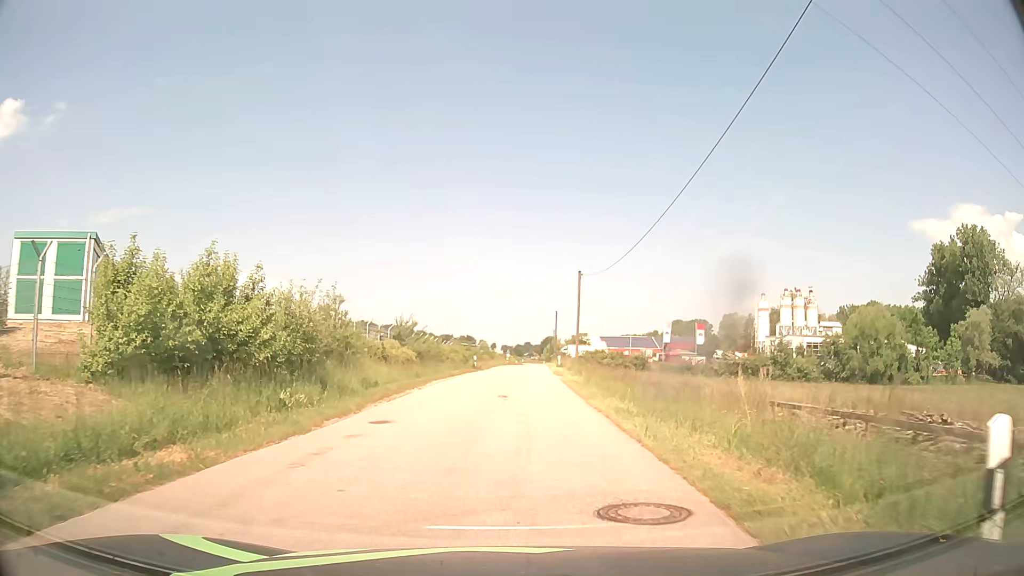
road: tertiary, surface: asphalt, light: Day
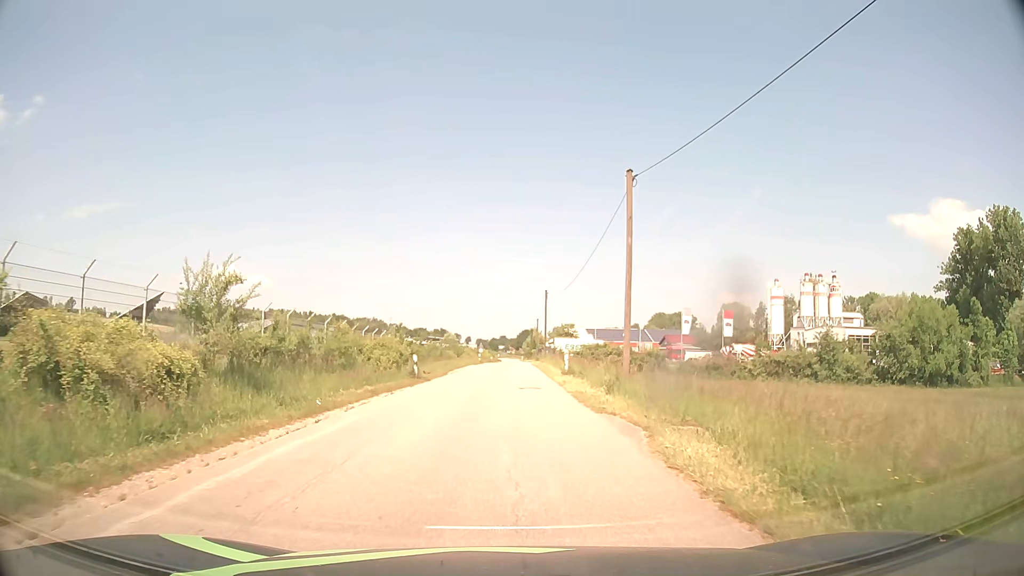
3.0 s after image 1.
(+0.4, +23.1) m; +2°
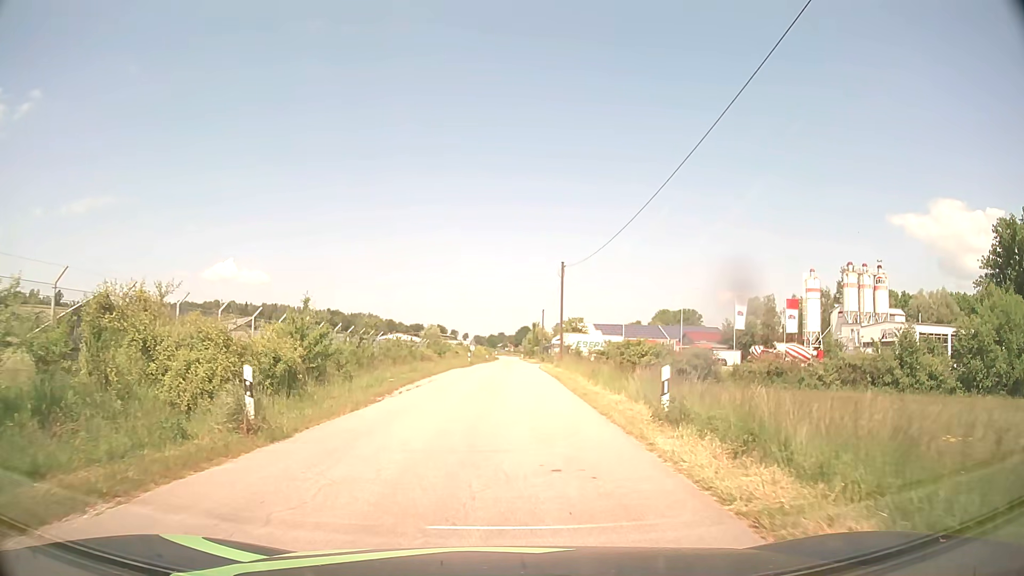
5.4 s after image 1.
(0.0, +18.7) m; 0°
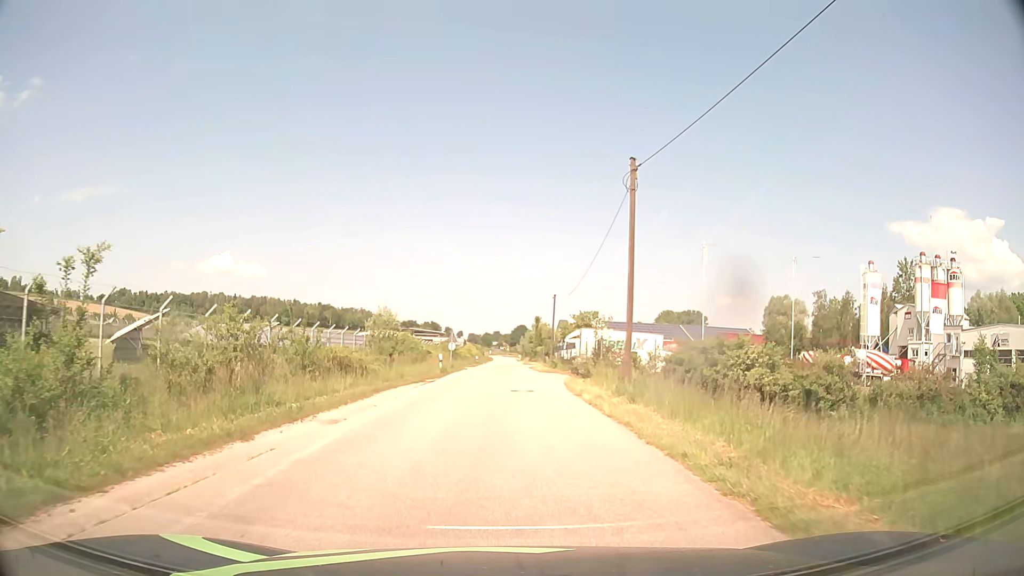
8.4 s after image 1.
(+0.1, +23.5) m; +1°
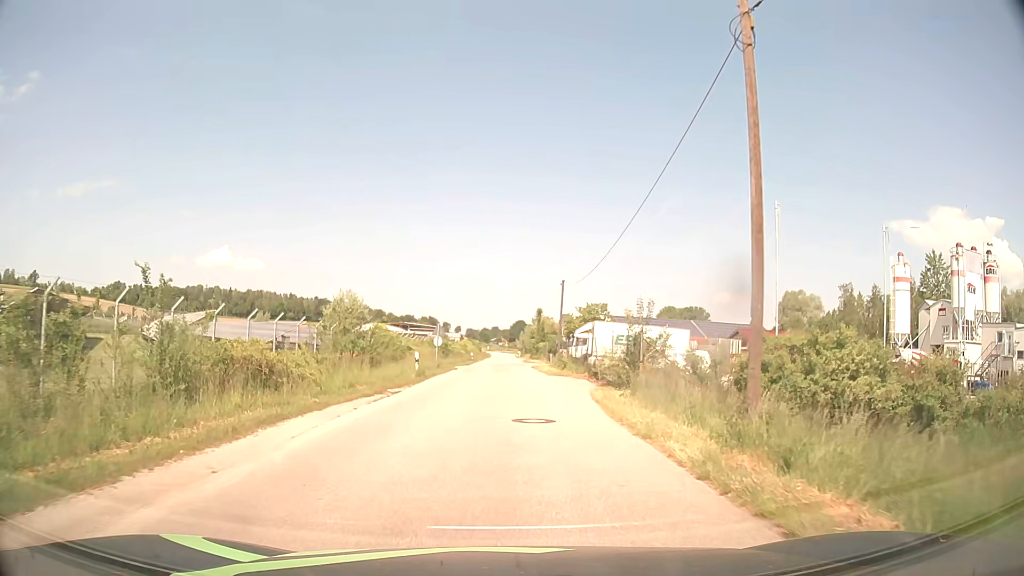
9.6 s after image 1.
(0.0, +9.4) m; 0°
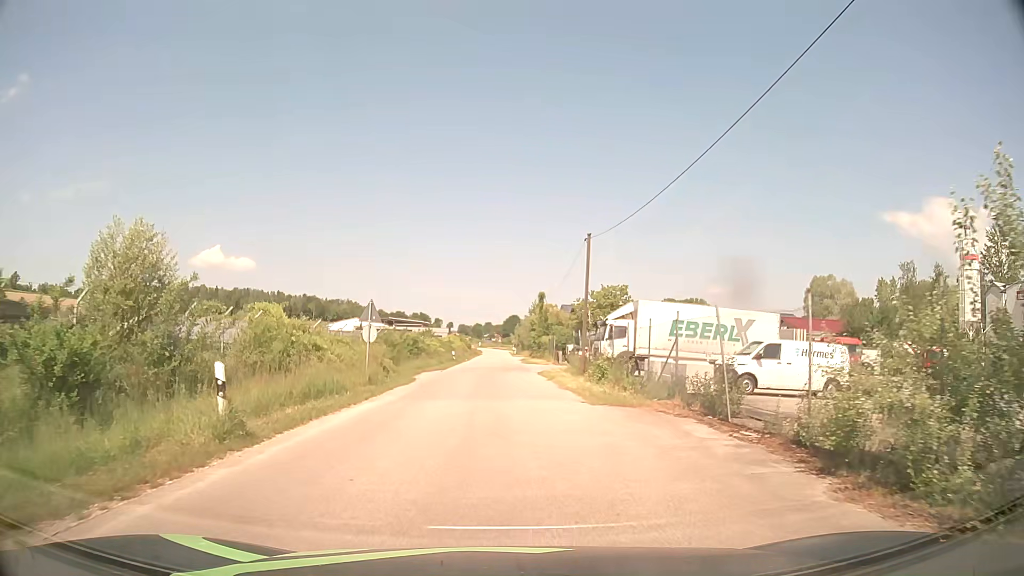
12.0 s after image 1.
(+0.2, +18.8) m; 0°
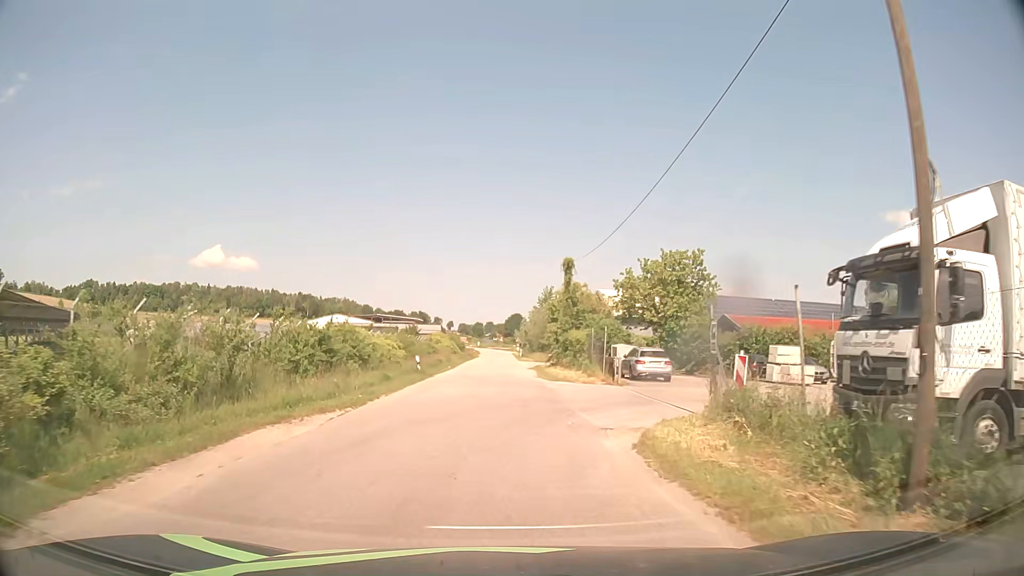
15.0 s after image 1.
(+0.1, +25.3) m; 0°
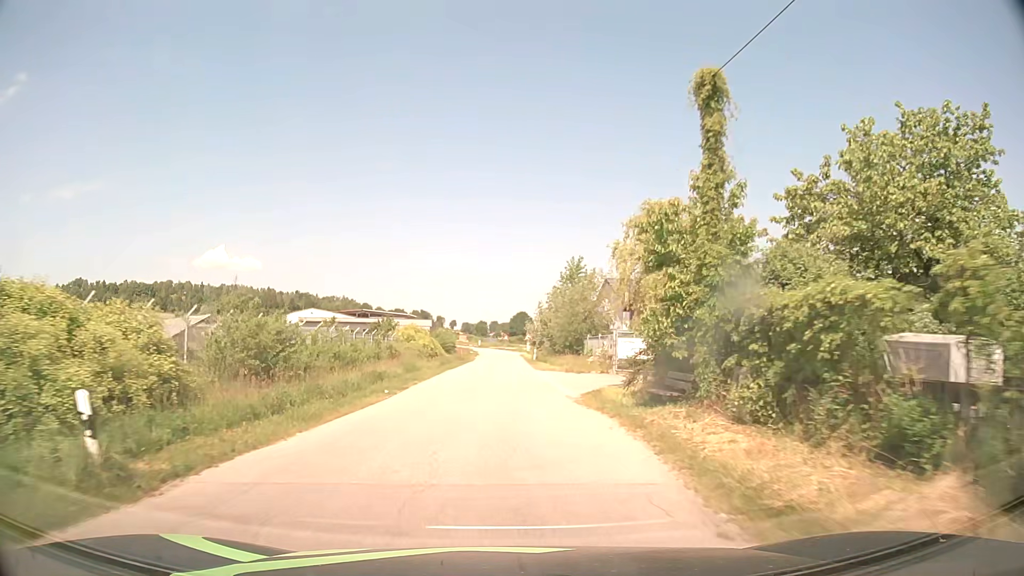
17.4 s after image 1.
(-0.1, +27.6) m; -1°
(0, +10) (0, +20) (0, +30) (0, +40) (0, +50) (0, +60) (0, +70) (0, +80) (0, +90) (0, +100) m
